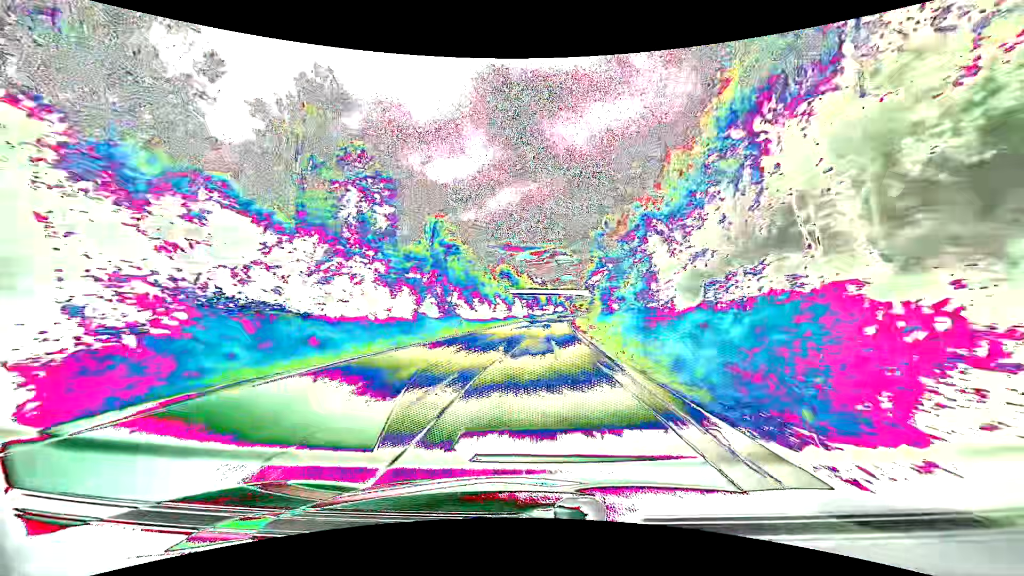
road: primary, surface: asphalt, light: Day
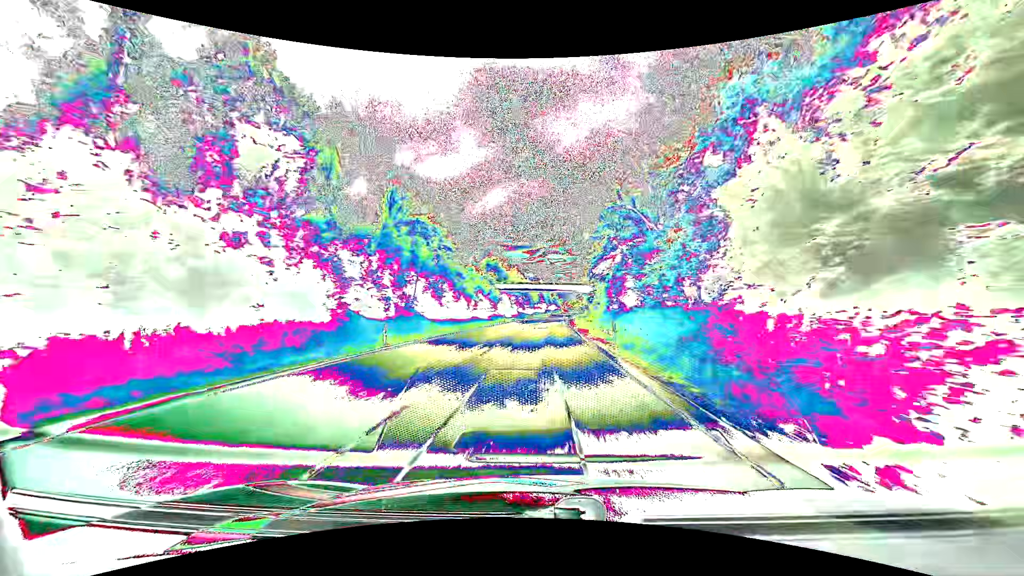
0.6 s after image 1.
(+0.2, +15.8) m; +1°
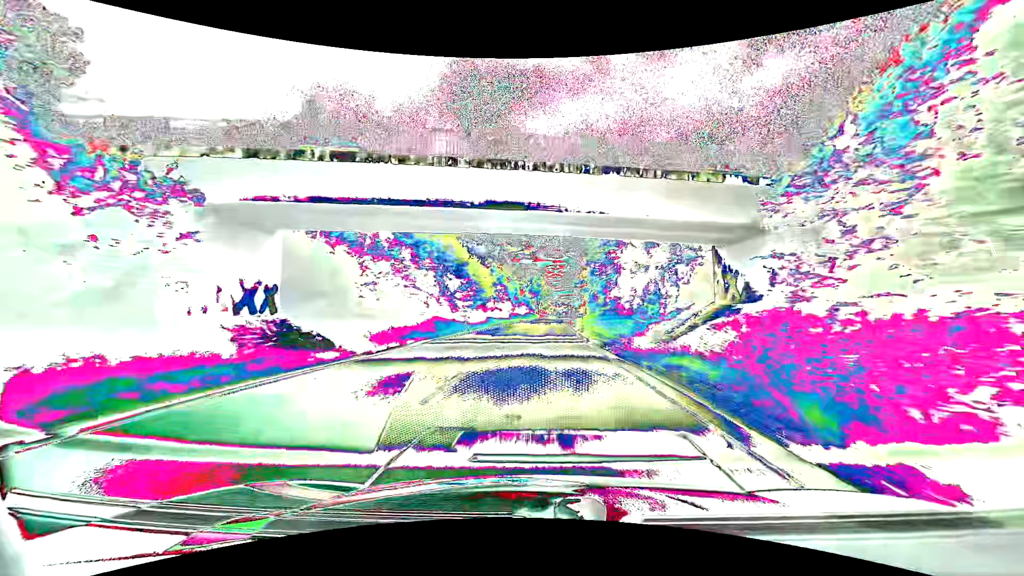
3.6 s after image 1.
(+2.4, +79.9) m; +4°
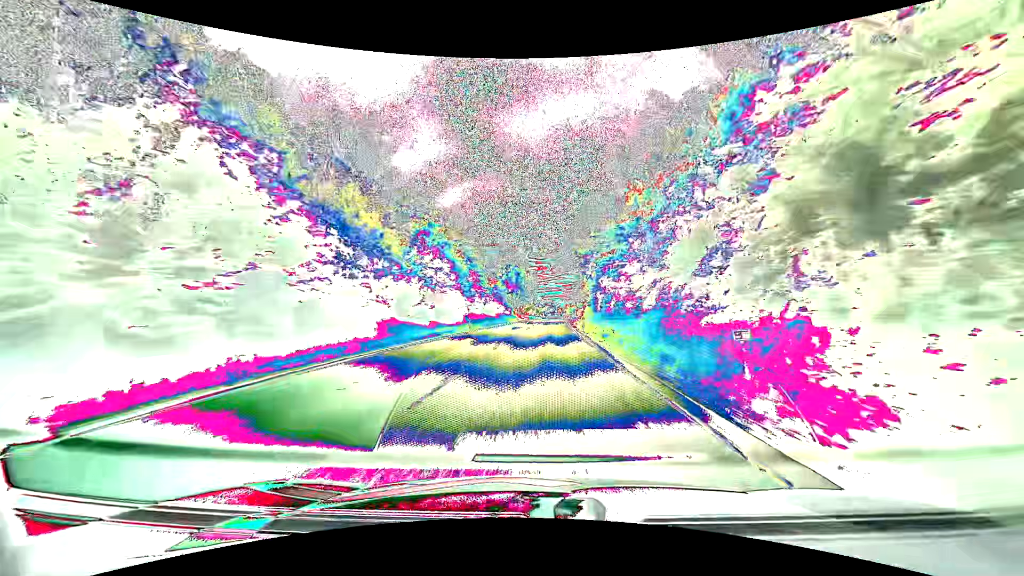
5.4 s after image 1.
(+0.7, +48.6) m; +2°
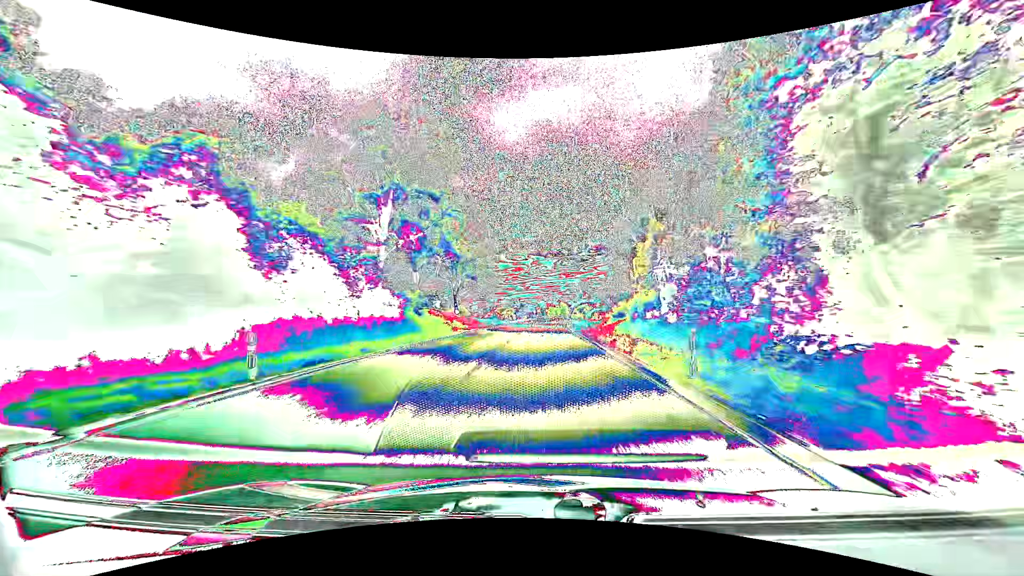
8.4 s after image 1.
(+2.1, +81.6) m; +3°
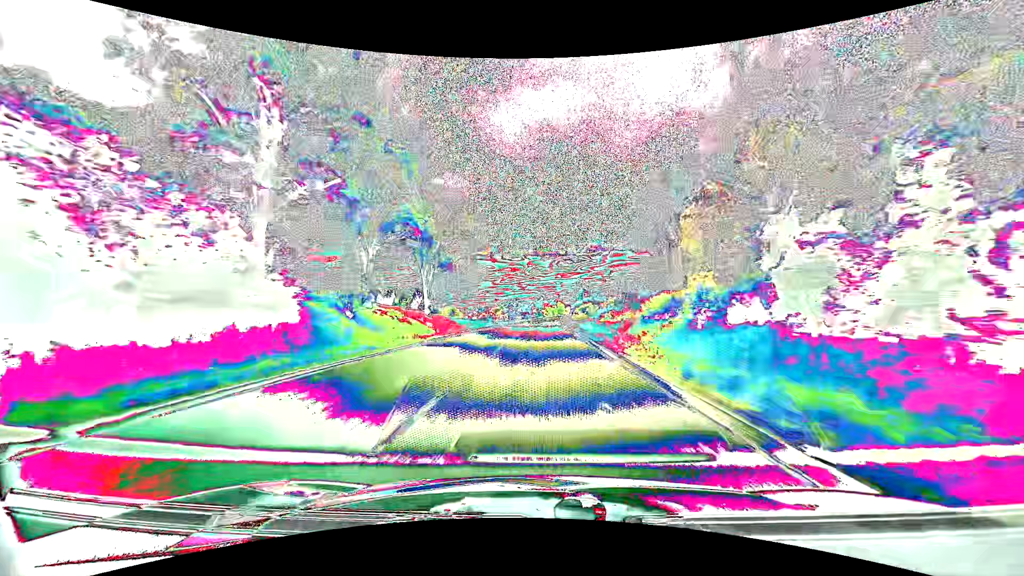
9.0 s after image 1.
(+0.1, +16.4) m; 0°
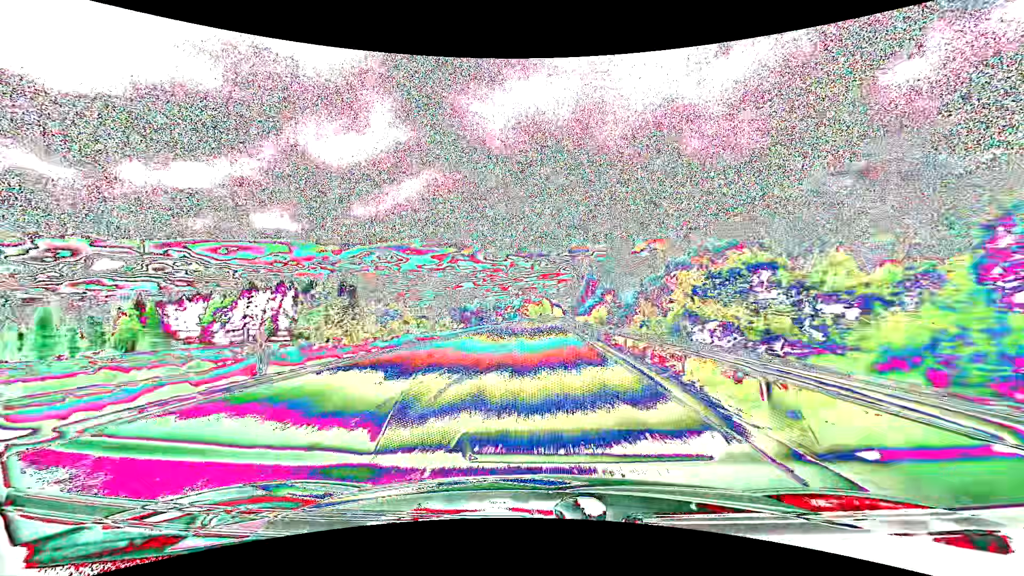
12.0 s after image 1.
(+1.7, +82.2) m; +2°
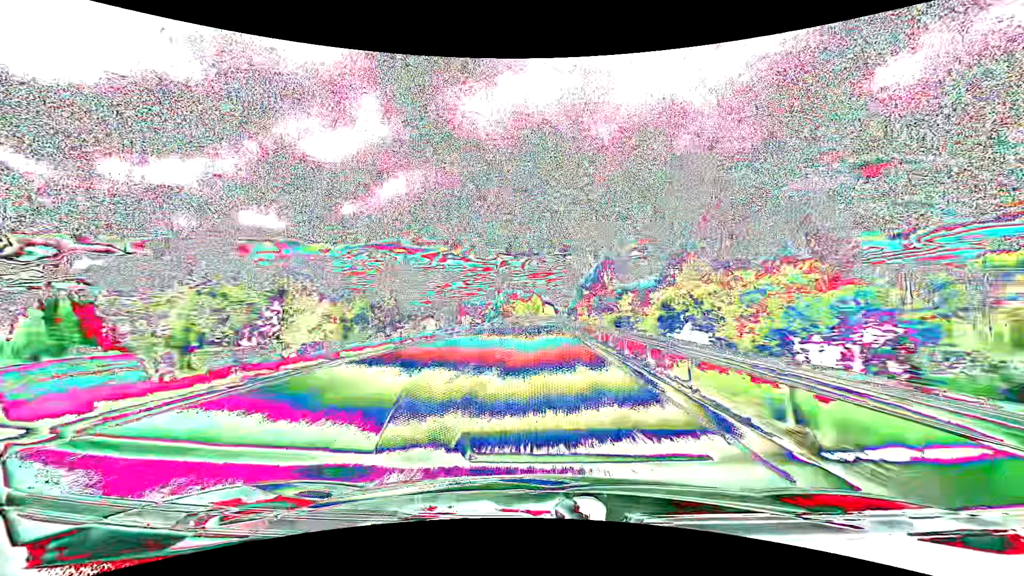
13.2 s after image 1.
(+0.4, +33.0) m; +1°
(0, +10) (0, +20) (0, +30) (0, +40) (0, +50) (+1, +60) (+1, +70) (+1, +80) (+1, +90) (+2, +100) m
